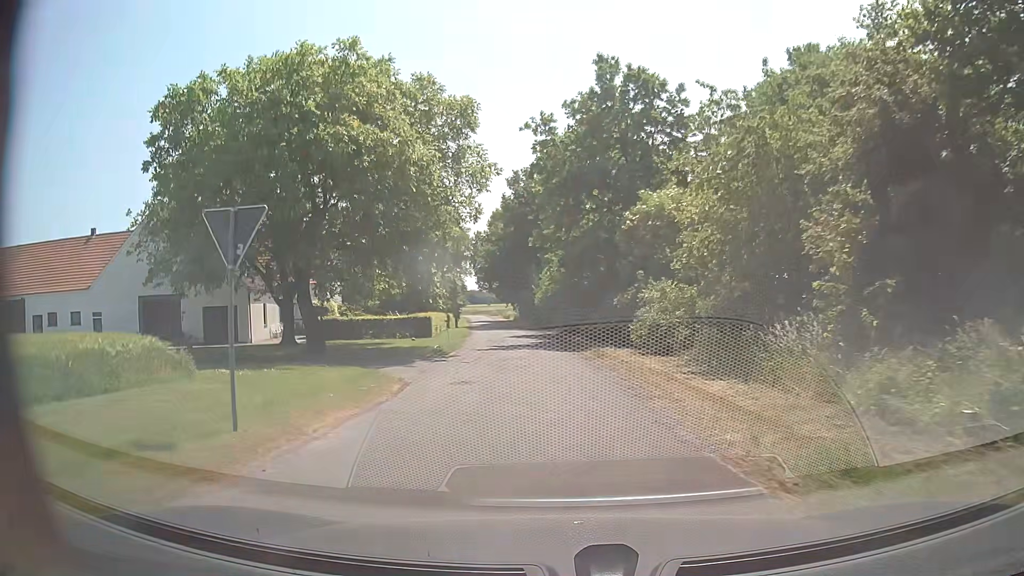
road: unclassified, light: Day
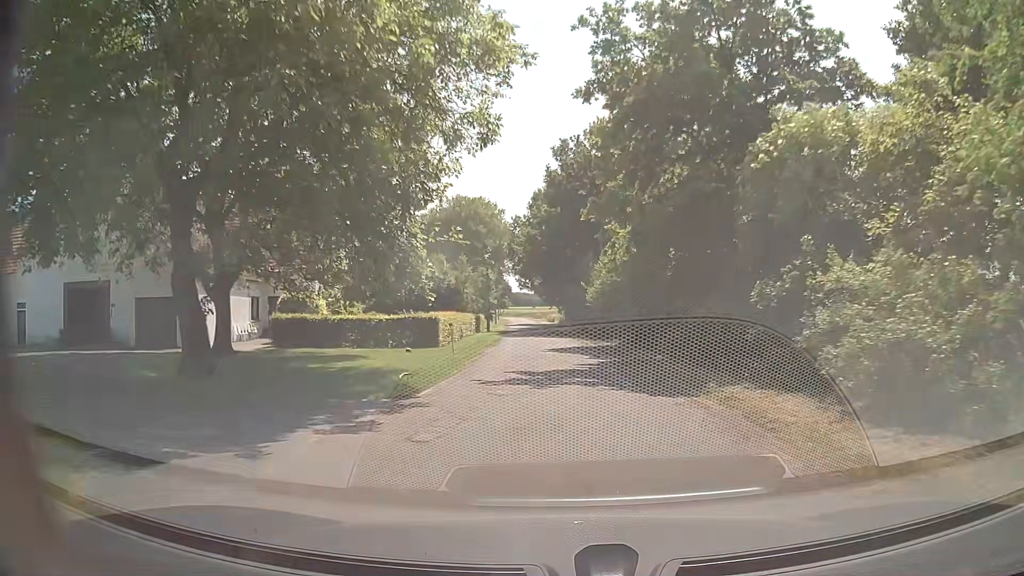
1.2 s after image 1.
(-0.6, +13.0) m; -5°
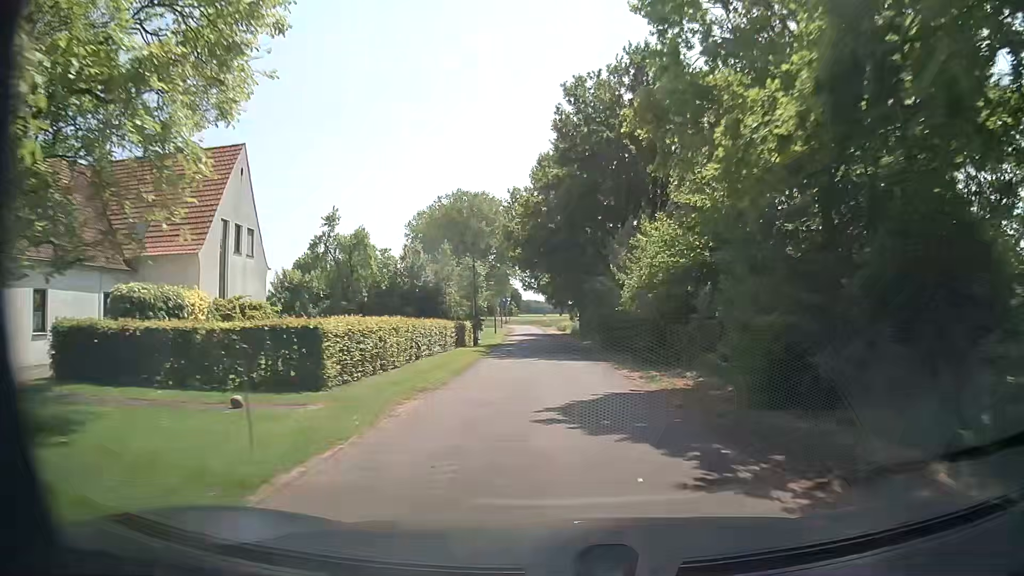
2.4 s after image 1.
(+0.1, +15.8) m; 0°
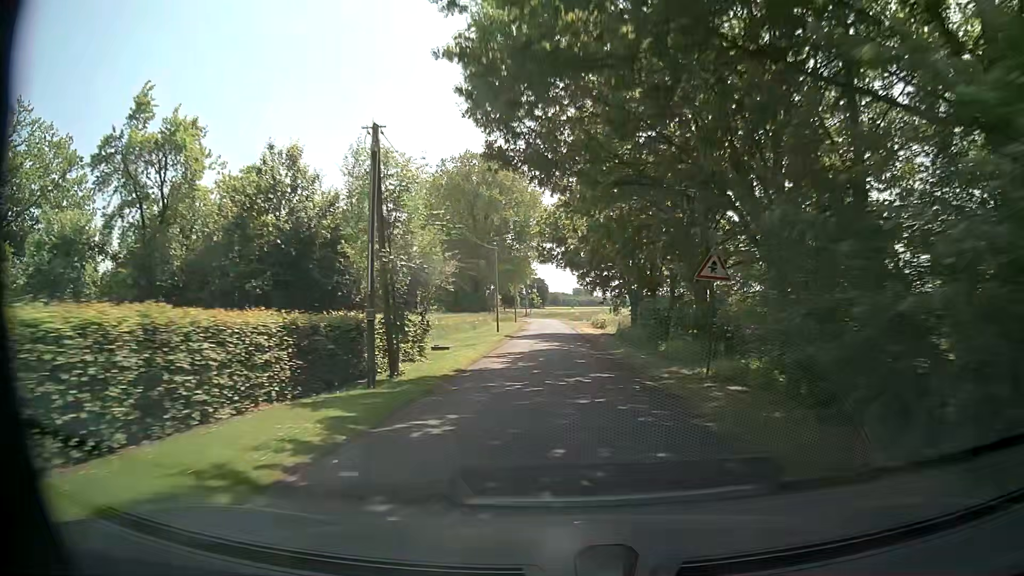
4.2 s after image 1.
(-0.4, +27.1) m; -2°
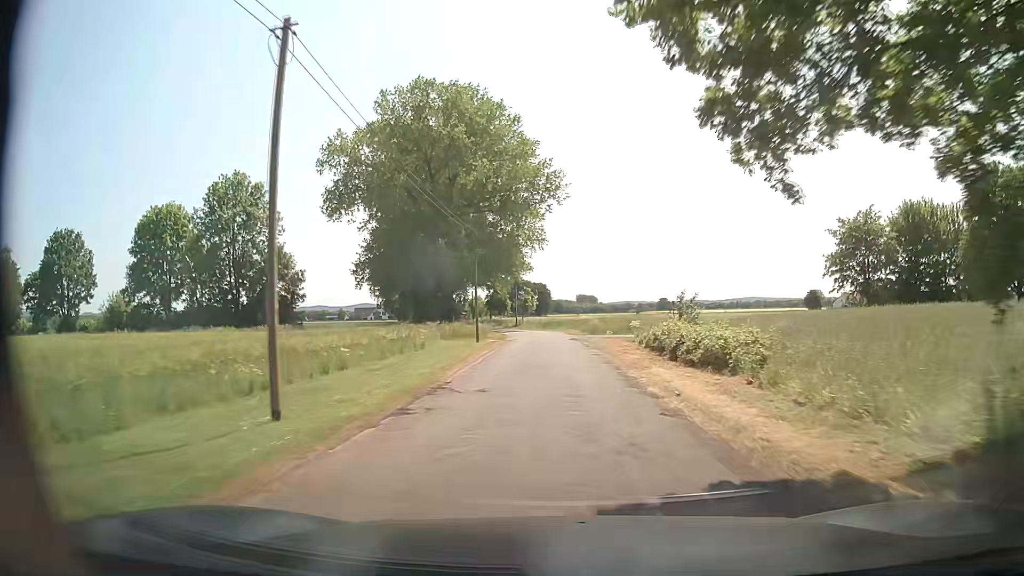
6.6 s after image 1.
(-0.1, +40.0) m; -1°
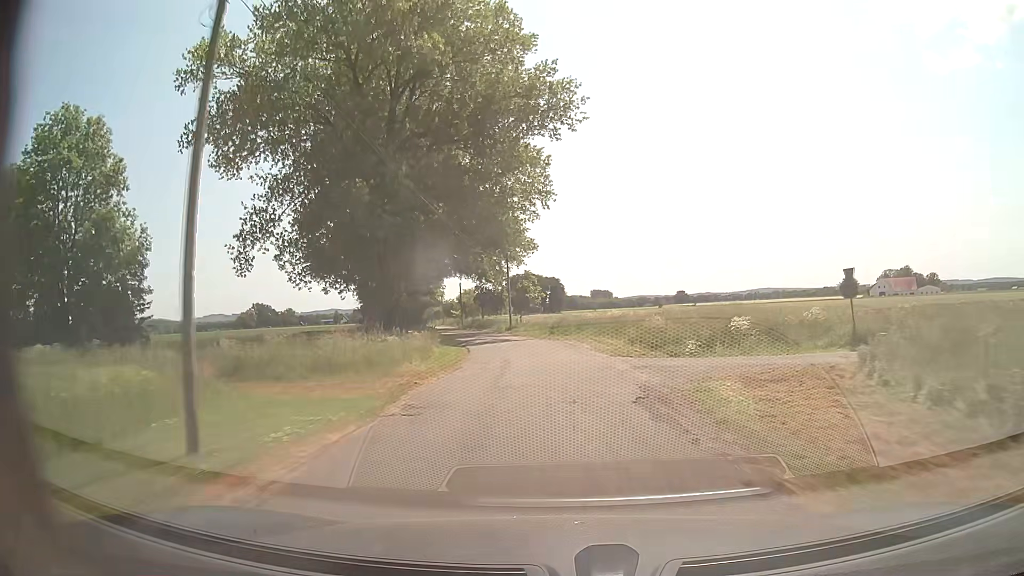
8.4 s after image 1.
(+0.2, +30.9) m; 0°
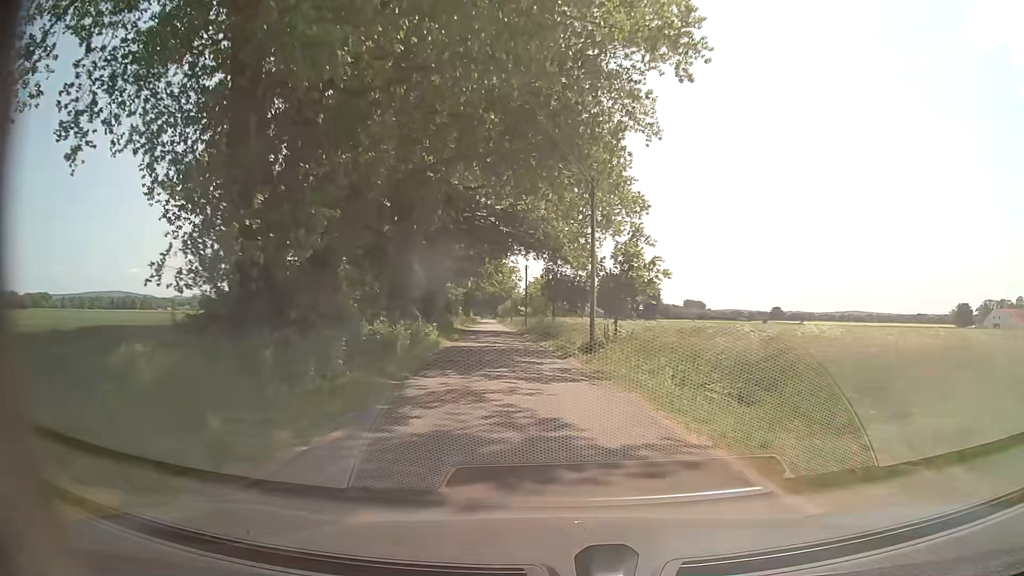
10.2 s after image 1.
(-1.8, +31.4) m; -7°
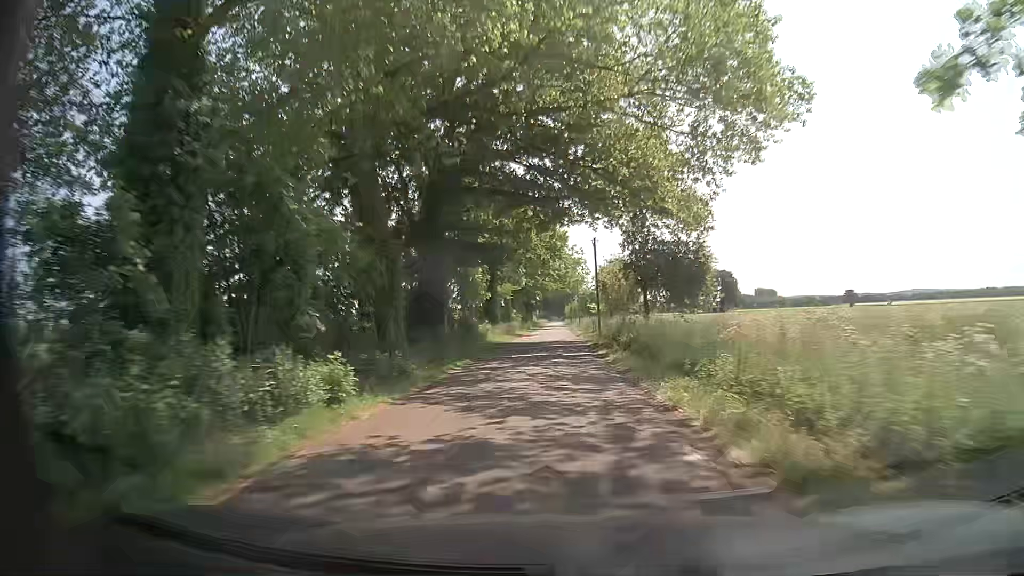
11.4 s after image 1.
(-1.2, +22.7) m; -7°
(0, +10) (0, +20) (0, +30) (0, +40) (0, +50) (0, +60) (0, +70) (0, +80) (0, +90) (0, +100) m
